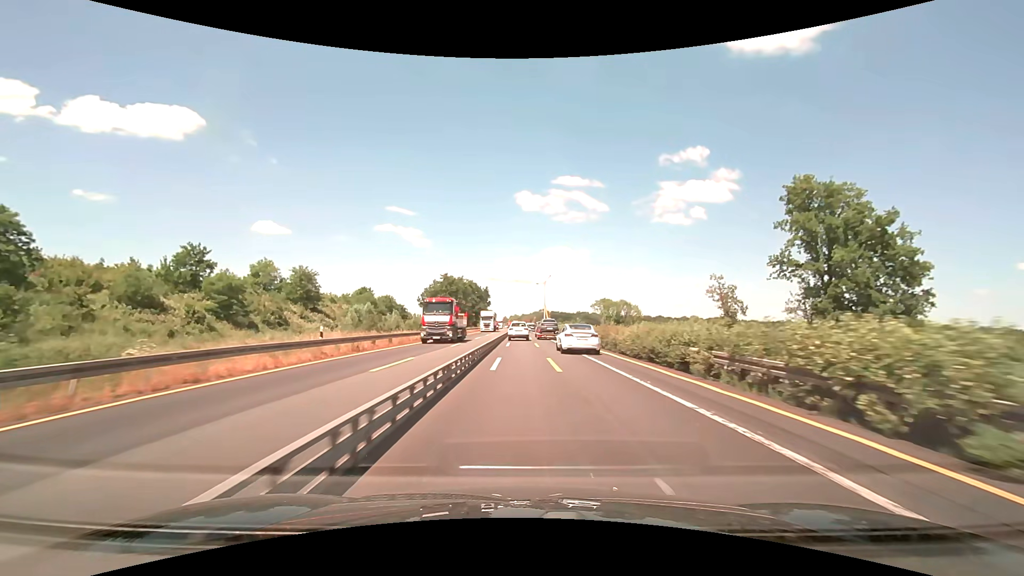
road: motorway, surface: asphalt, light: Day
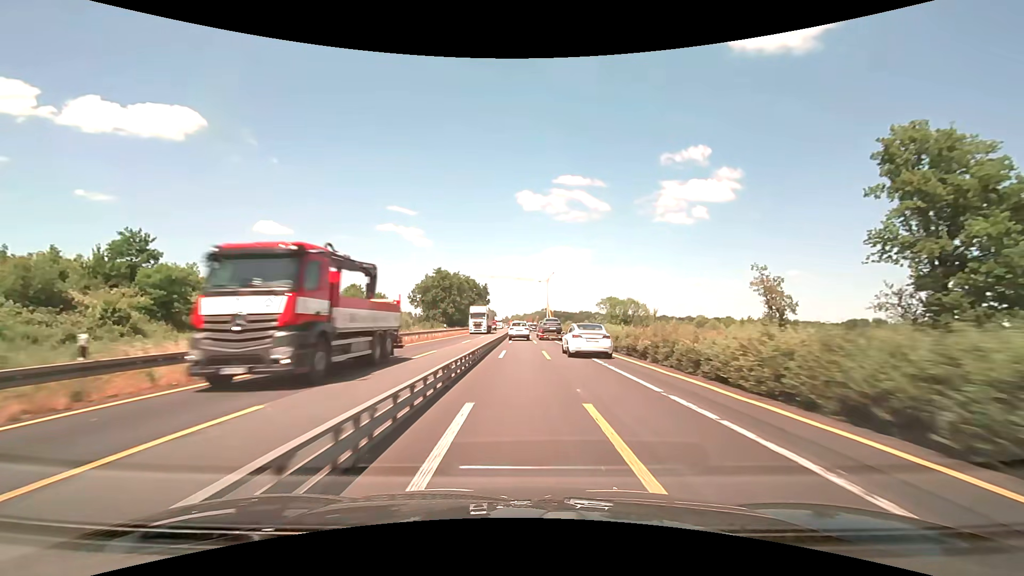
(0.0, +12.0) m; 0°
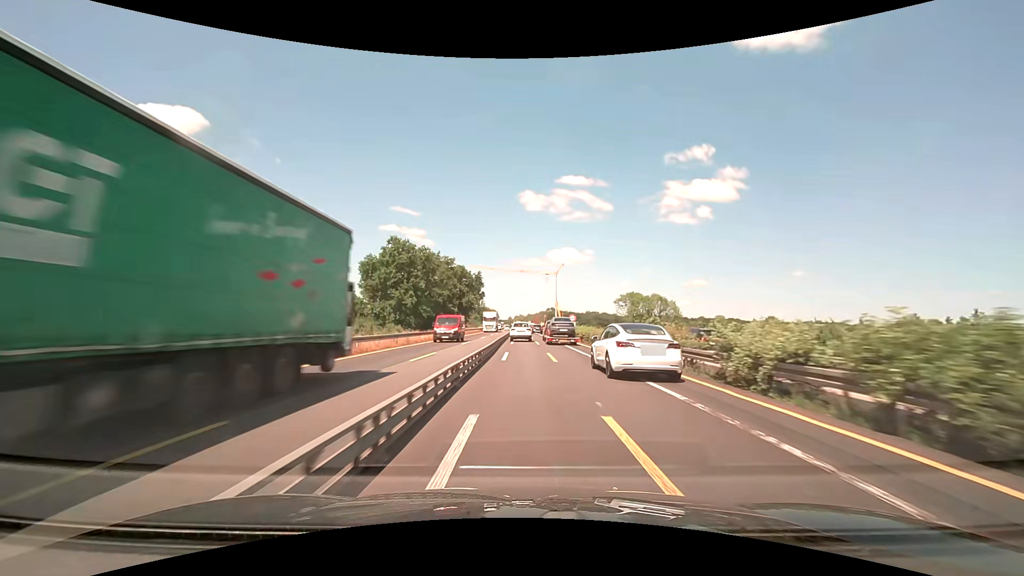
(-0.3, +36.1) m; 0°
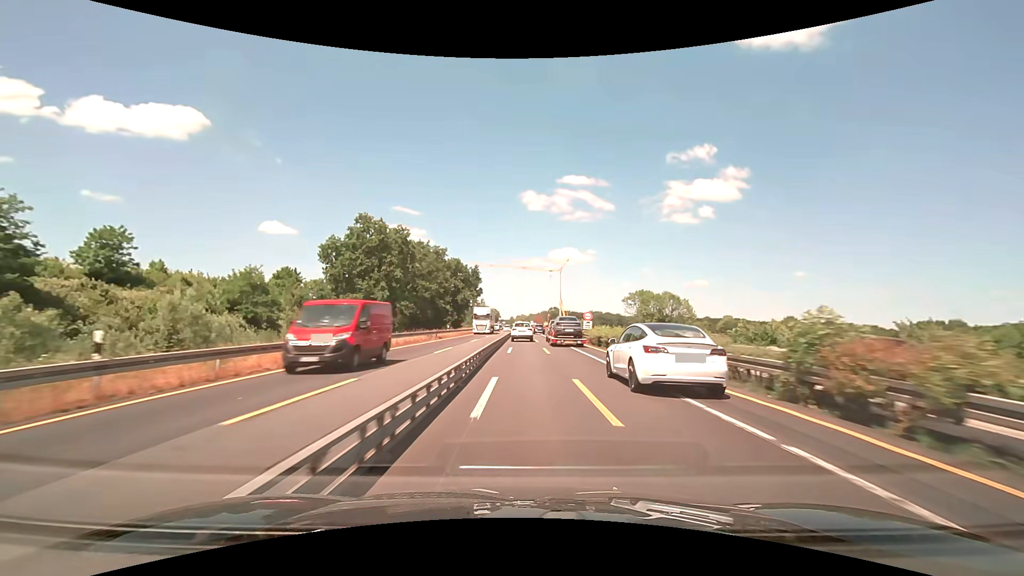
(0.0, +12.1) m; 0°
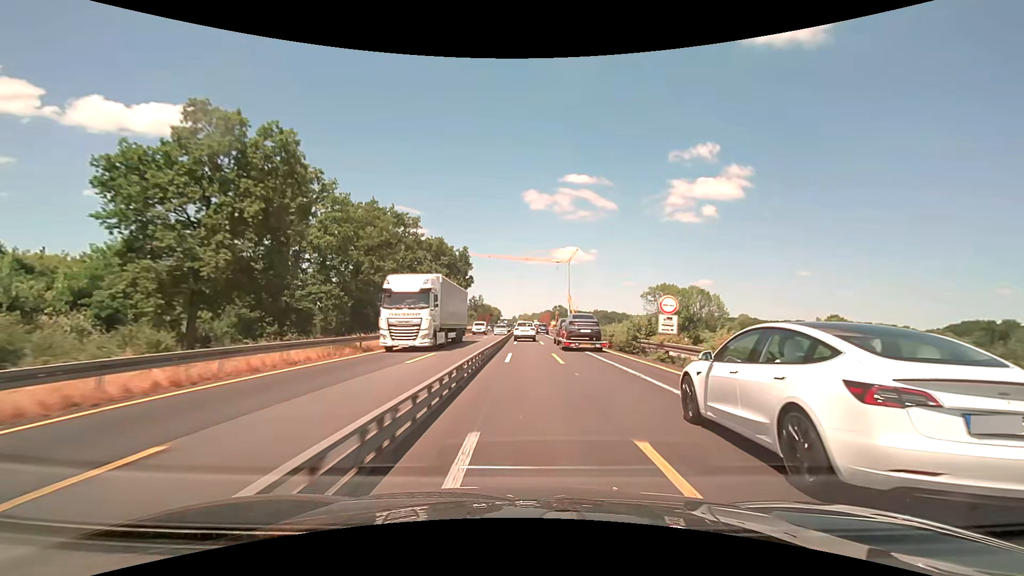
(-0.1, +24.3) m; 0°
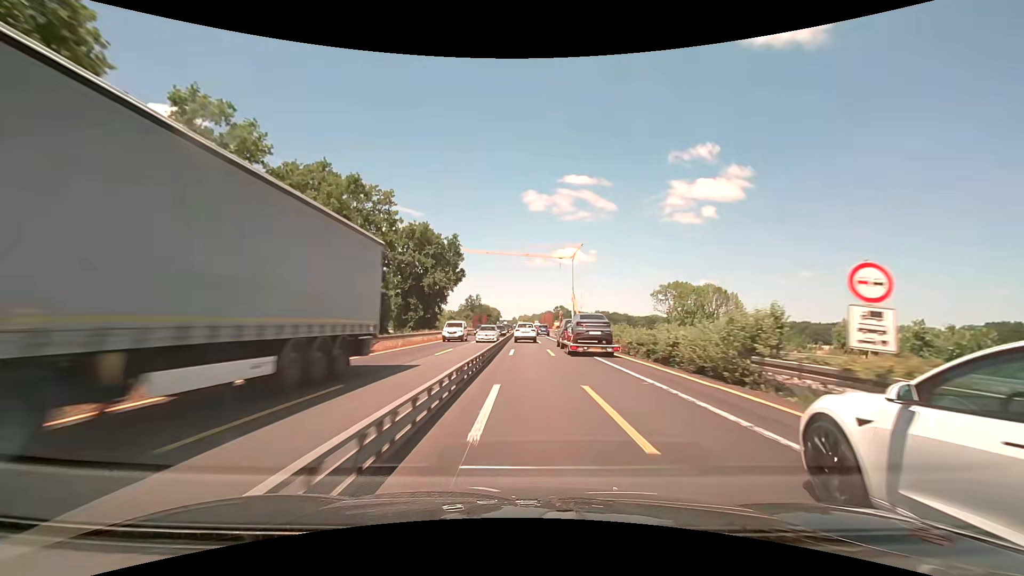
(0.0, +12.2) m; 0°
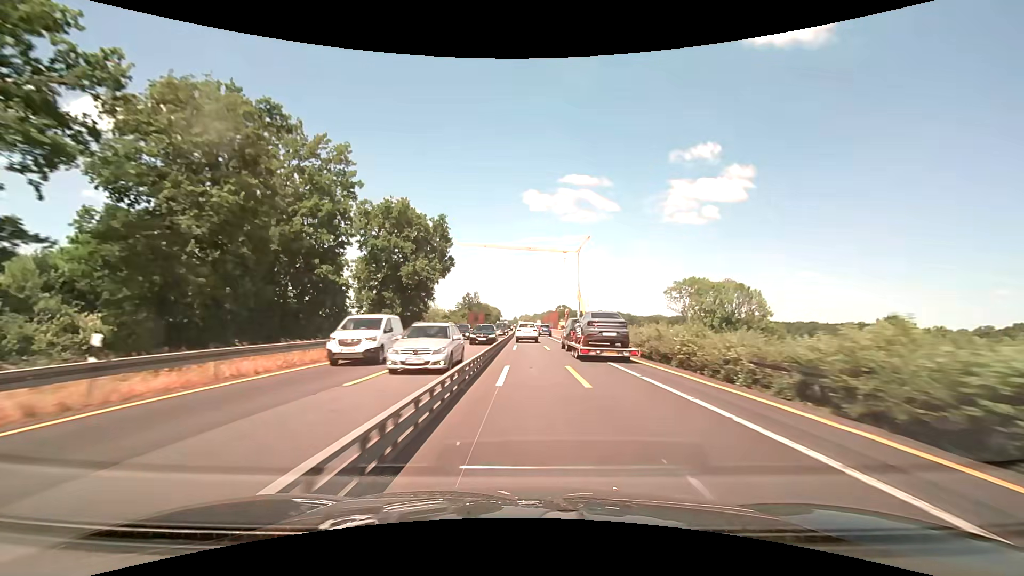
(0.0, +12.2) m; 0°
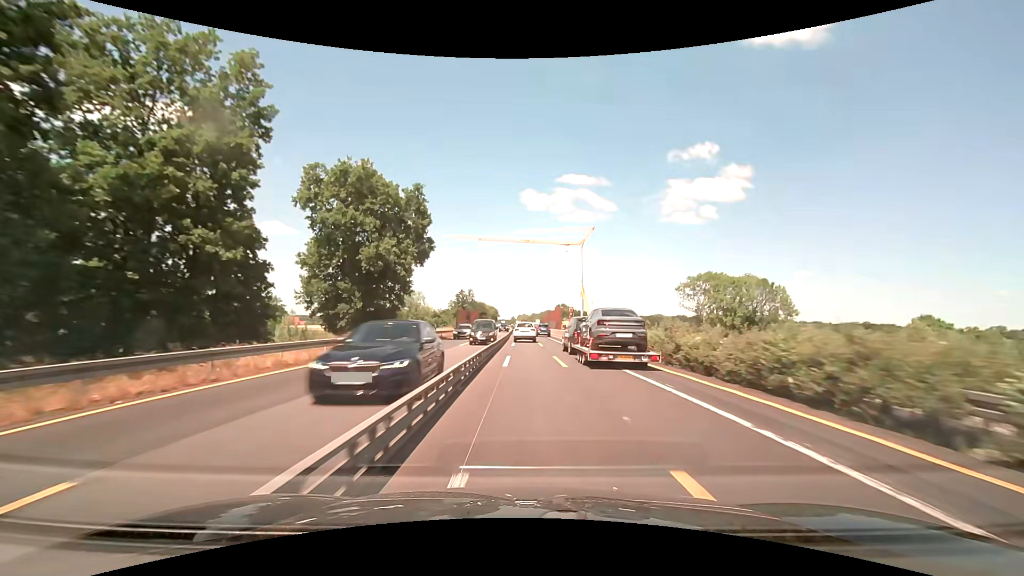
(0.0, +12.3) m; 0°
(0, +10) (0, +20) (0, +30) (0, +40) (0, +50) (0, +60) (0, +70) (0, +80) (-1, +90) (-1, +100) m
